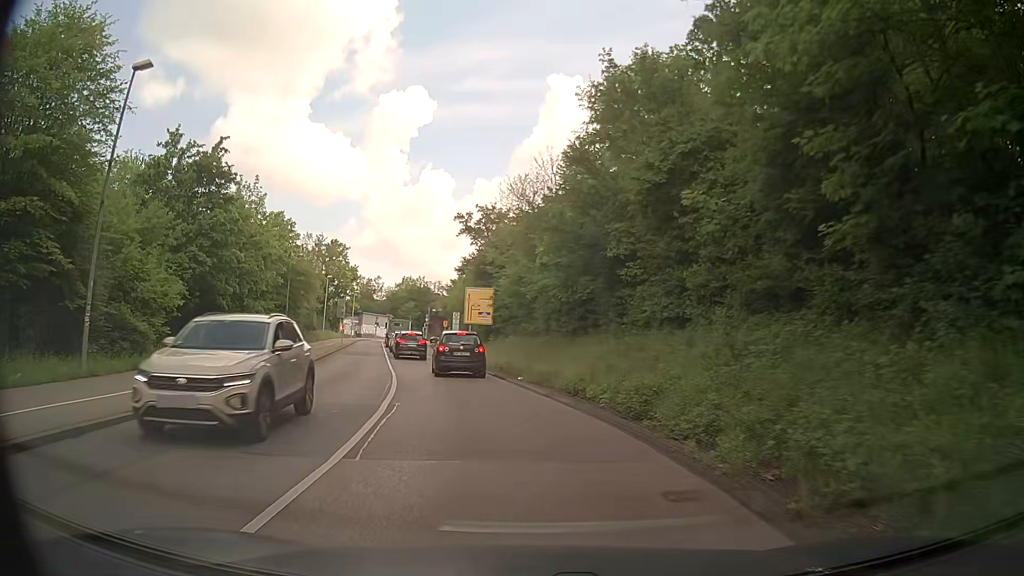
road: secondary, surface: asphalt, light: Day
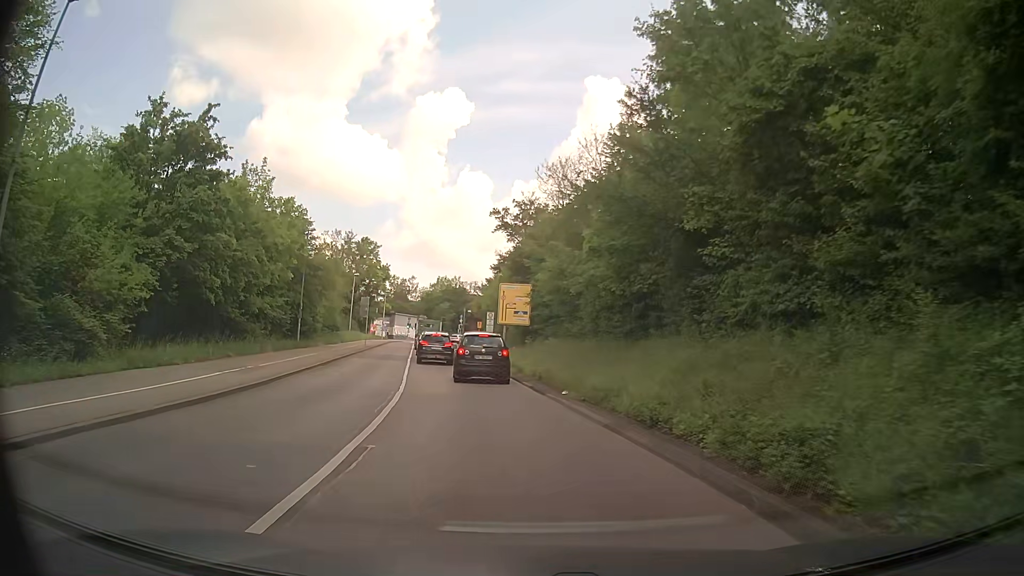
(-0.2, +5.0) m; -3°
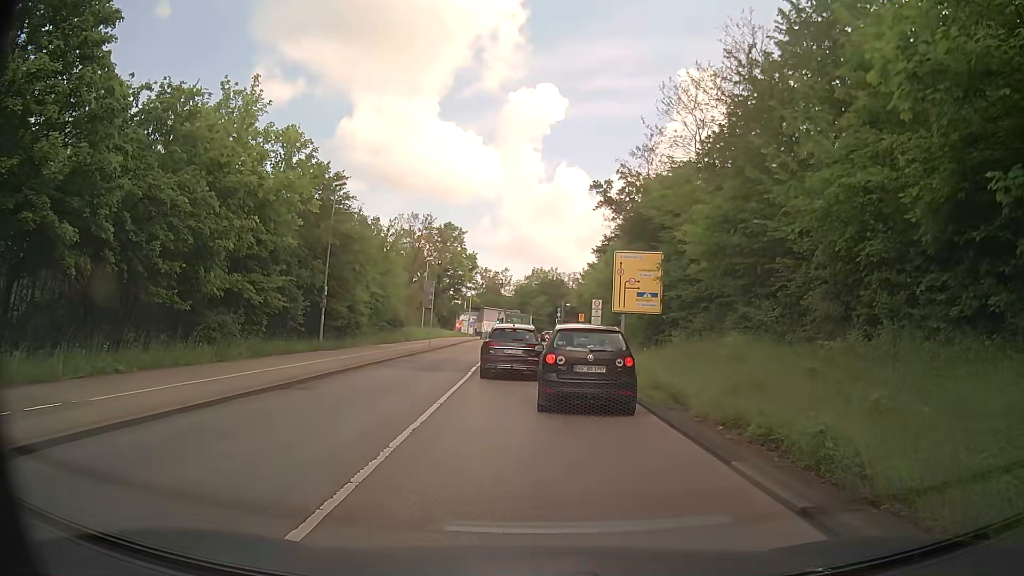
(-1.2, +13.8) m; -8°
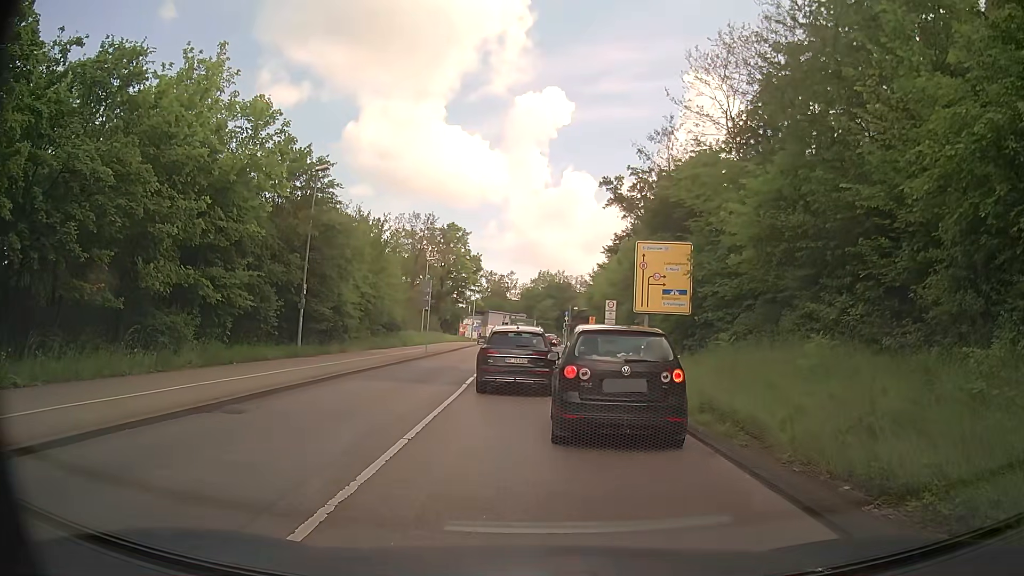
(-0.1, +3.9) m; -1°
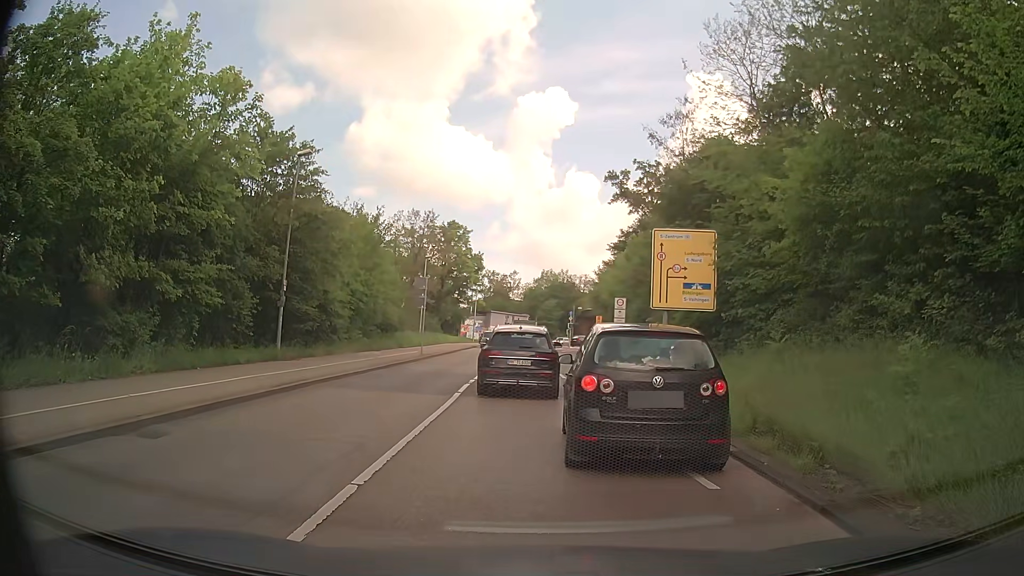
(0.0, +2.7) m; -1°
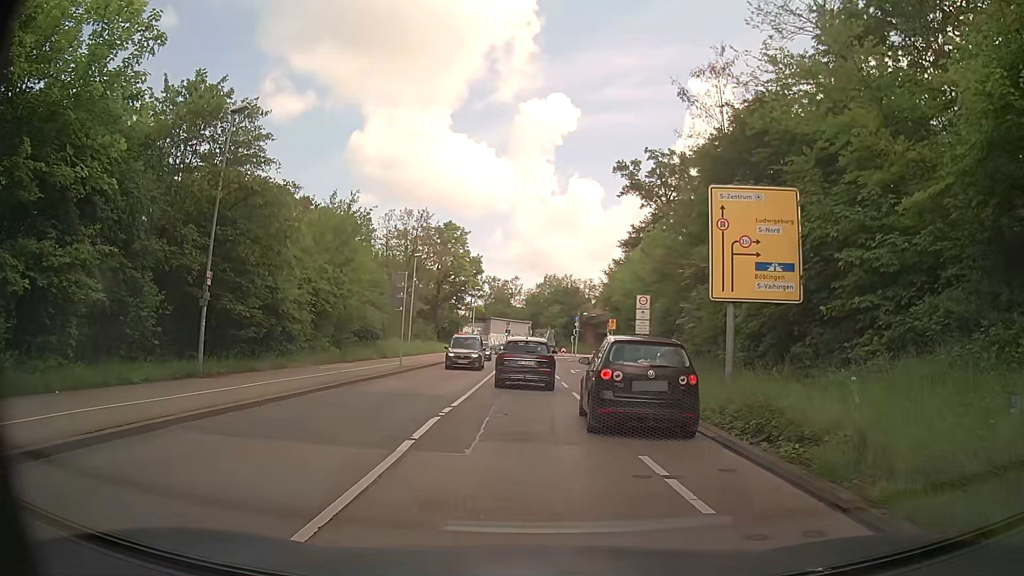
(0.0, +7.1) m; 0°
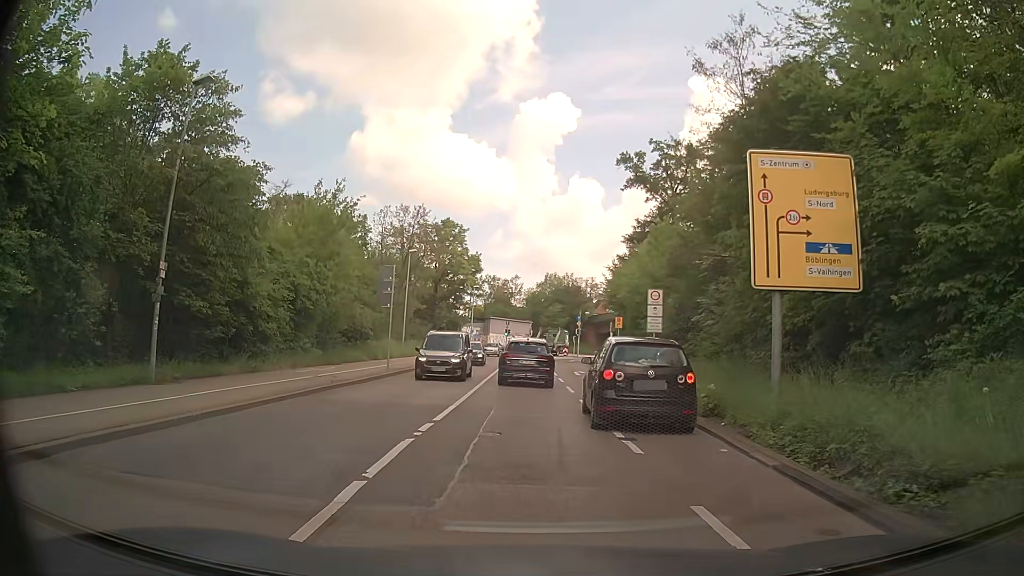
(0.0, +2.9) m; +1°
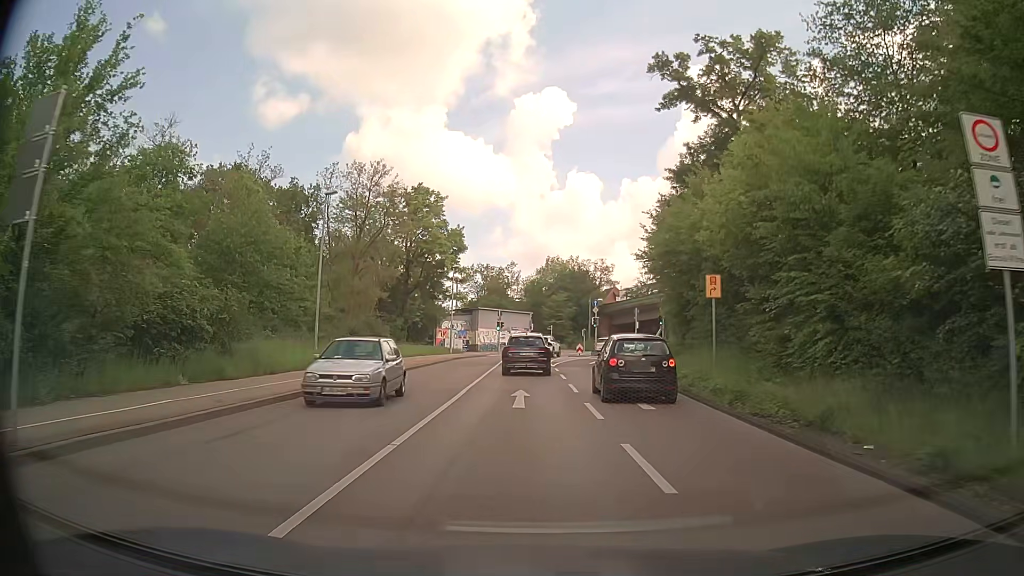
(+0.1, +21.6) m; 0°
(0, +10) (0, +20) (0, +30) (0, +40) (0, +50) (+3, +60) (+7, +69) (+13, +77) (+19, +84) (+26, +92) m
